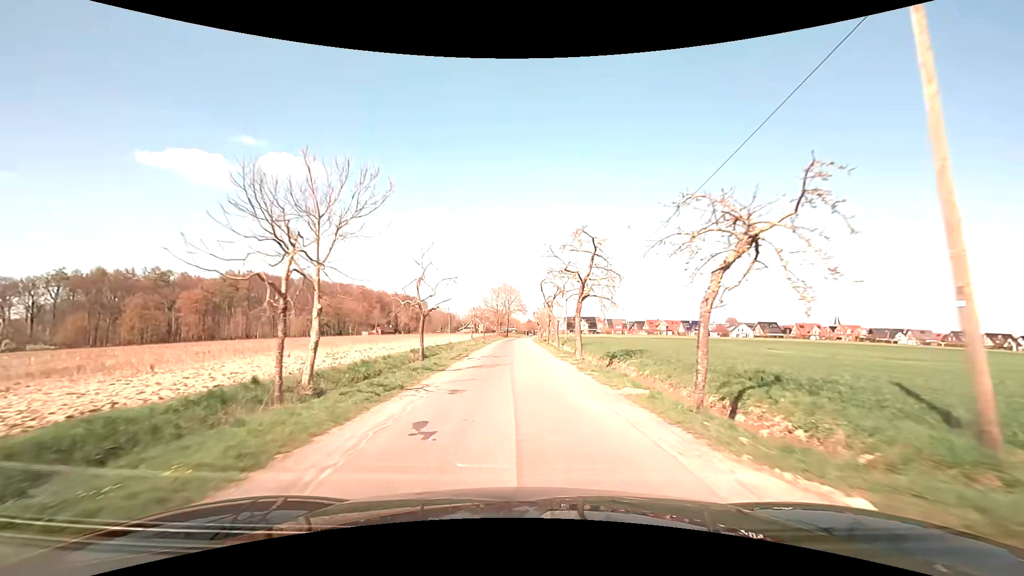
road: unclassified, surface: asphalt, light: Day
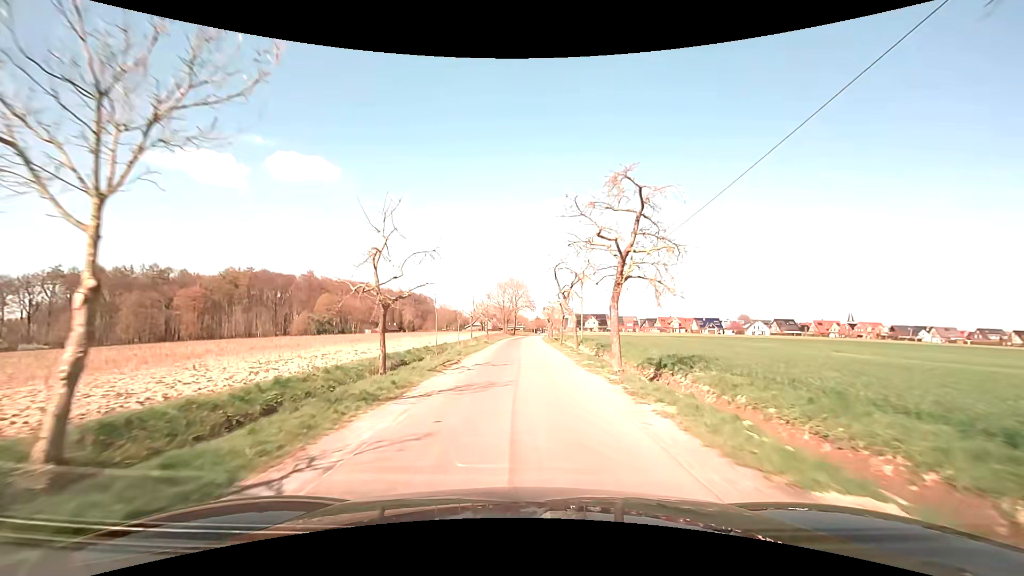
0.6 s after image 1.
(-0.1, +7.6) m; -1°
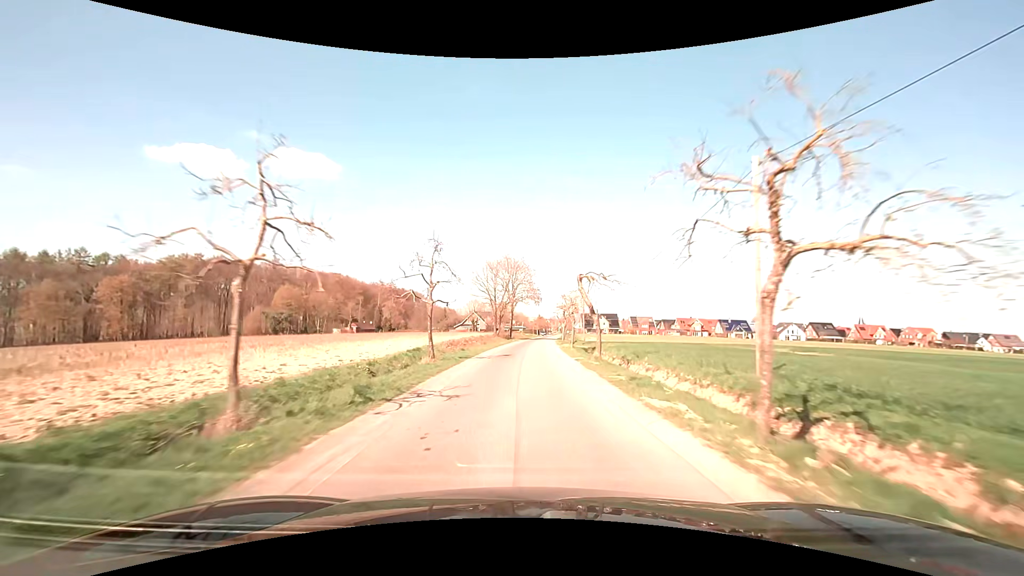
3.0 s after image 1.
(-0.3, +34.9) m; 0°
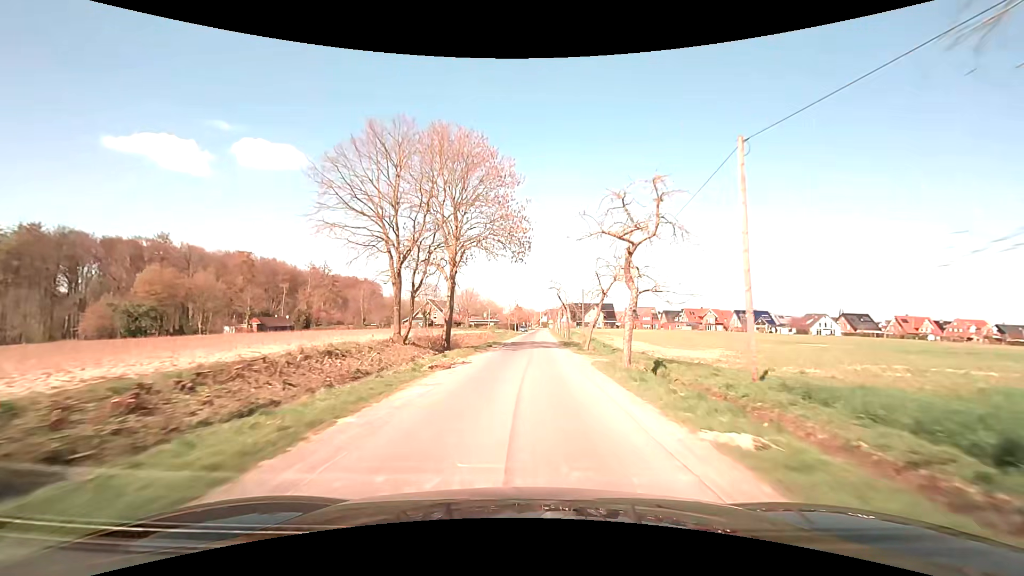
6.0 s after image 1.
(+0.8, +48.5) m; +3°
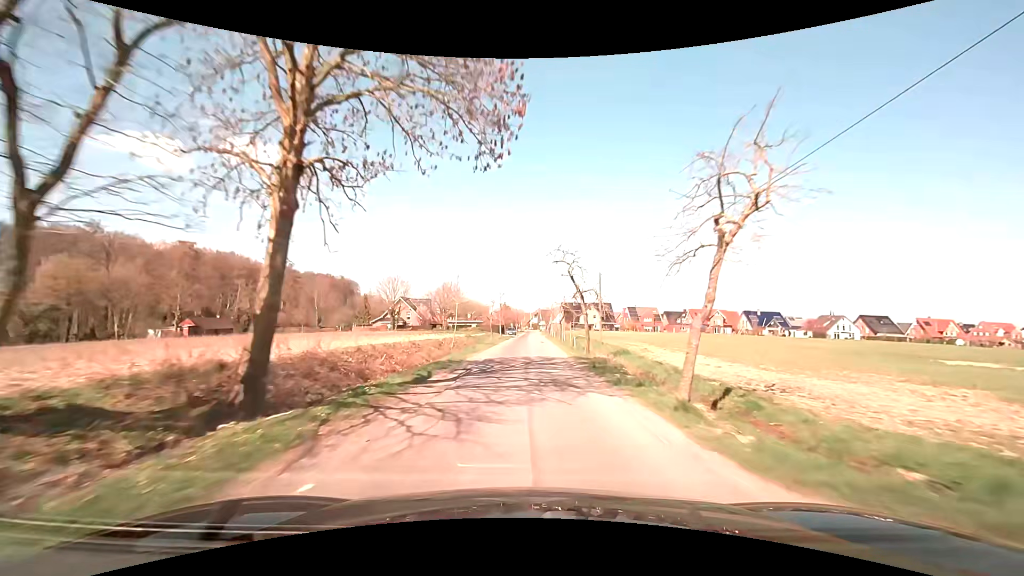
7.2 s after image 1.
(+0.1, +19.8) m; +1°
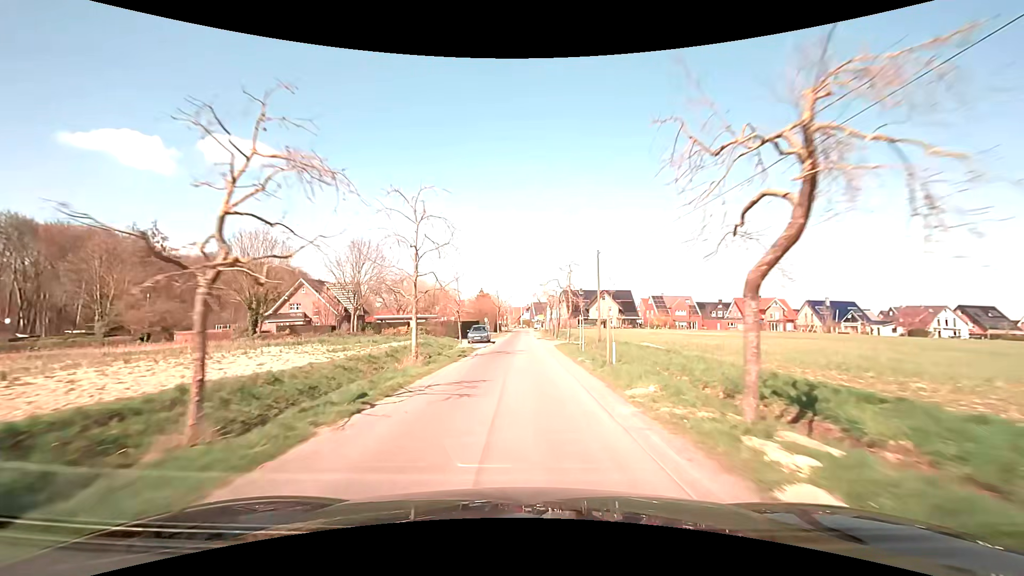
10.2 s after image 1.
(+0.8, +47.9) m; +1°
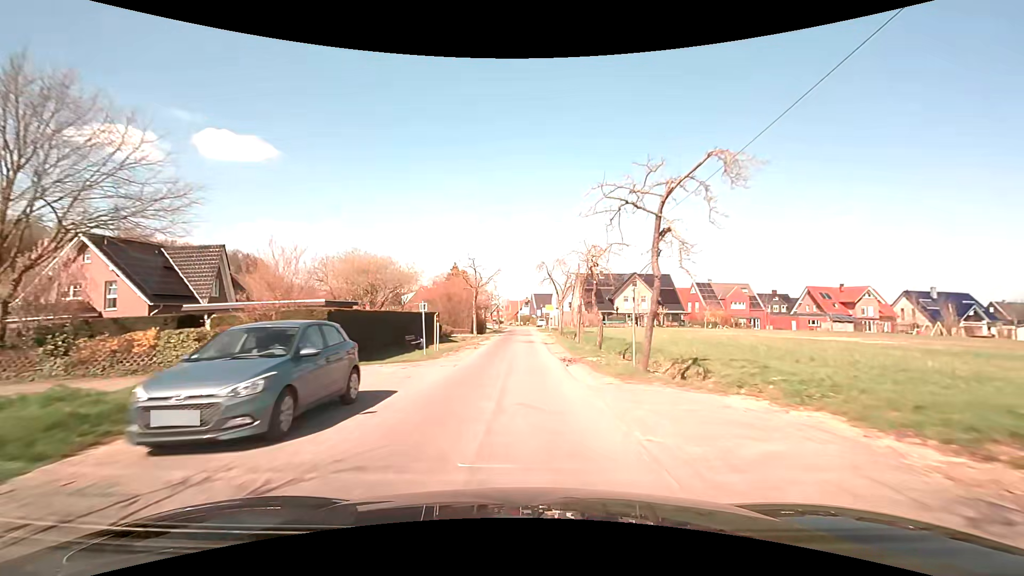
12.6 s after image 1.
(0.0, +35.3) m; 0°
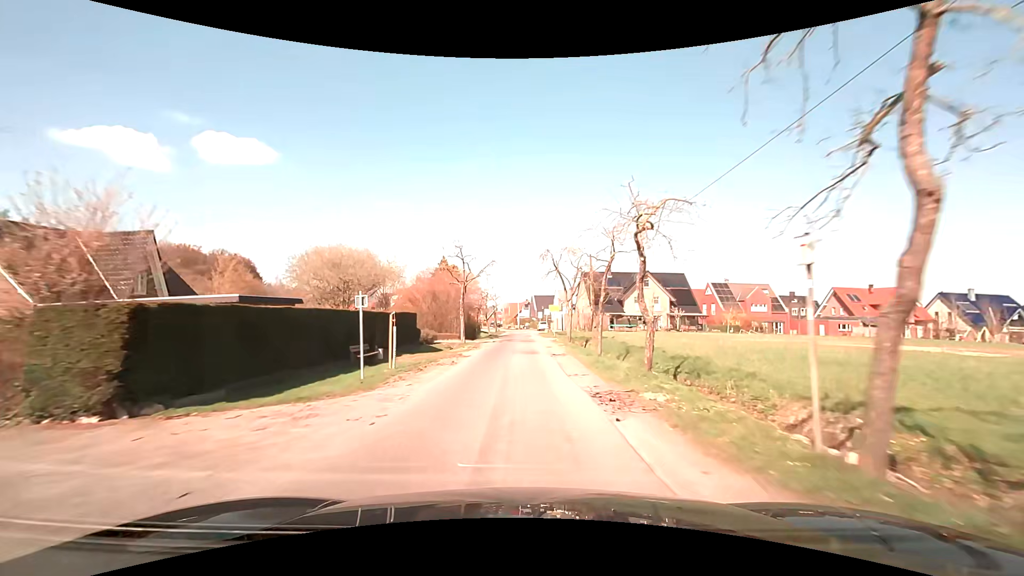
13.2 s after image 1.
(0.0, +8.4) m; 0°
(0, +10) (0, +20) (0, +30) (0, +40) (0, +50) (0, +60) (0, +70) (0, +80) (-2, +90) (-4, +100) m
